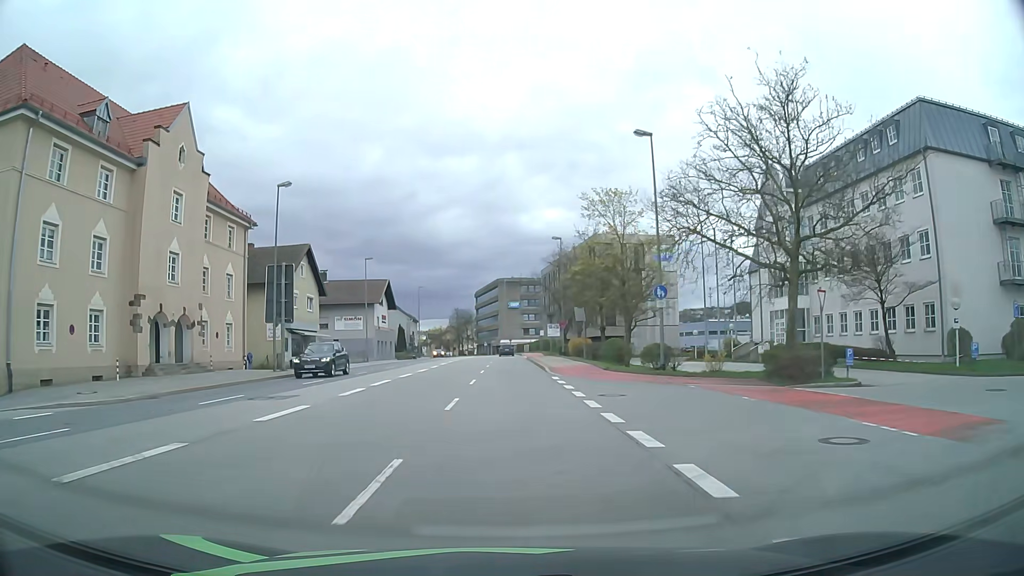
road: primary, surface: asphalt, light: Day
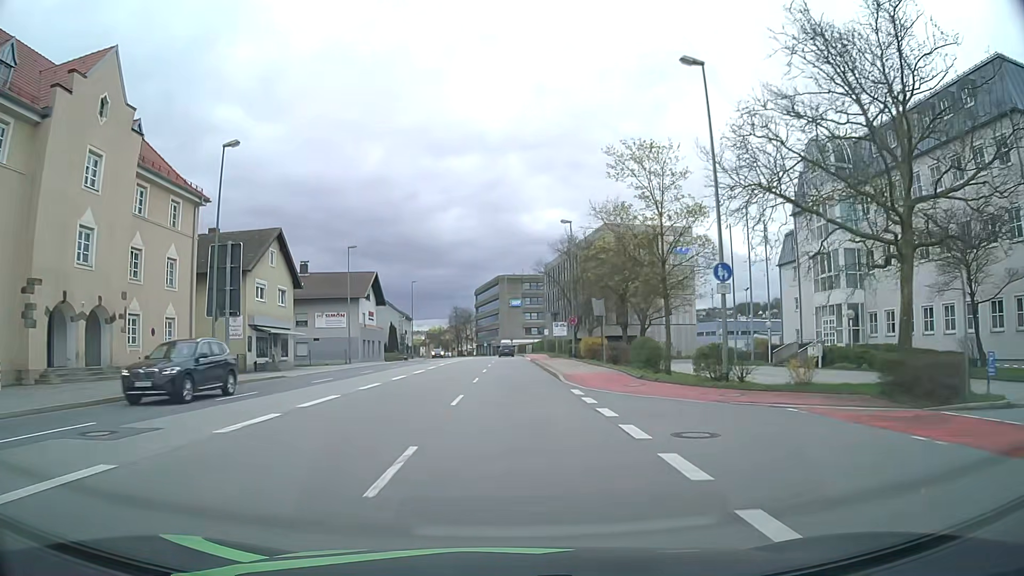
(0.0, +8.1) m; 0°
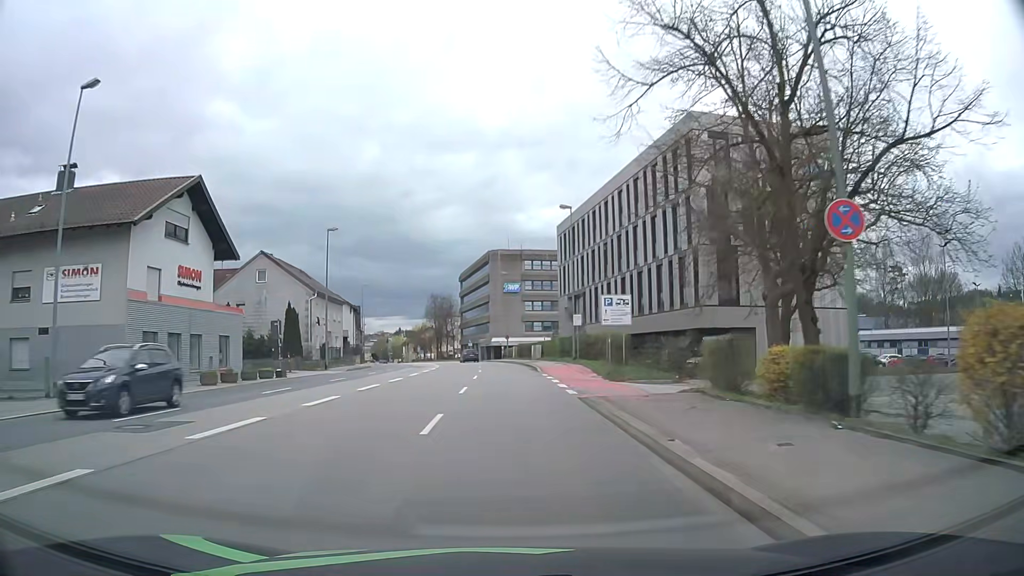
(+0.1, +41.1) m; +1°
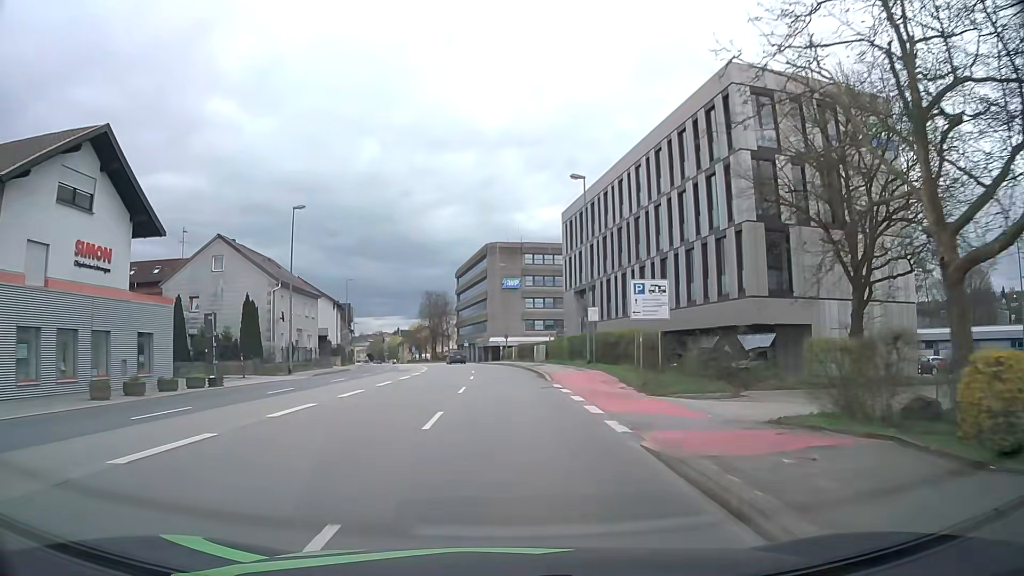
(0.0, +8.2) m; 0°
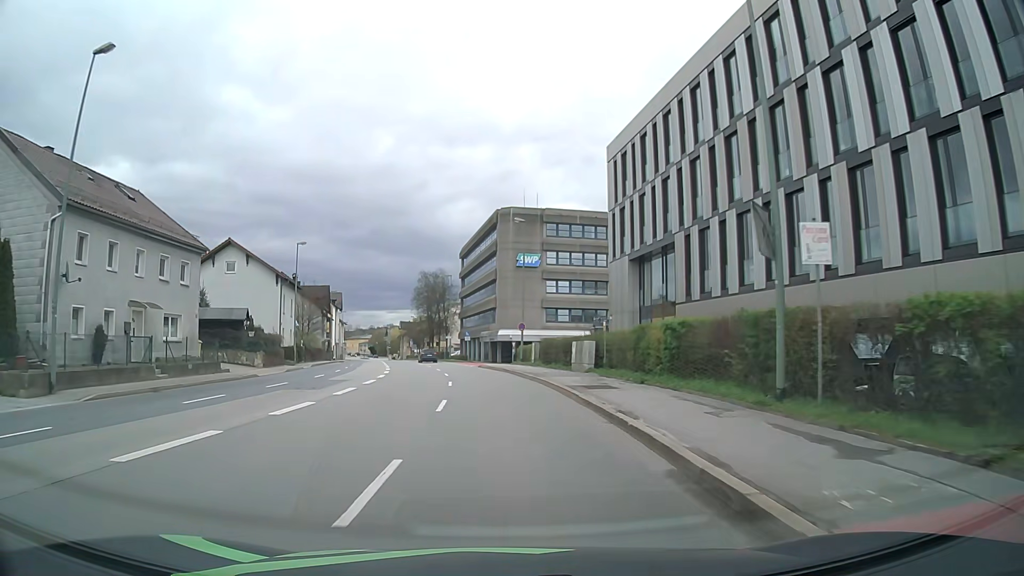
(-0.2, +24.1) m; -1°
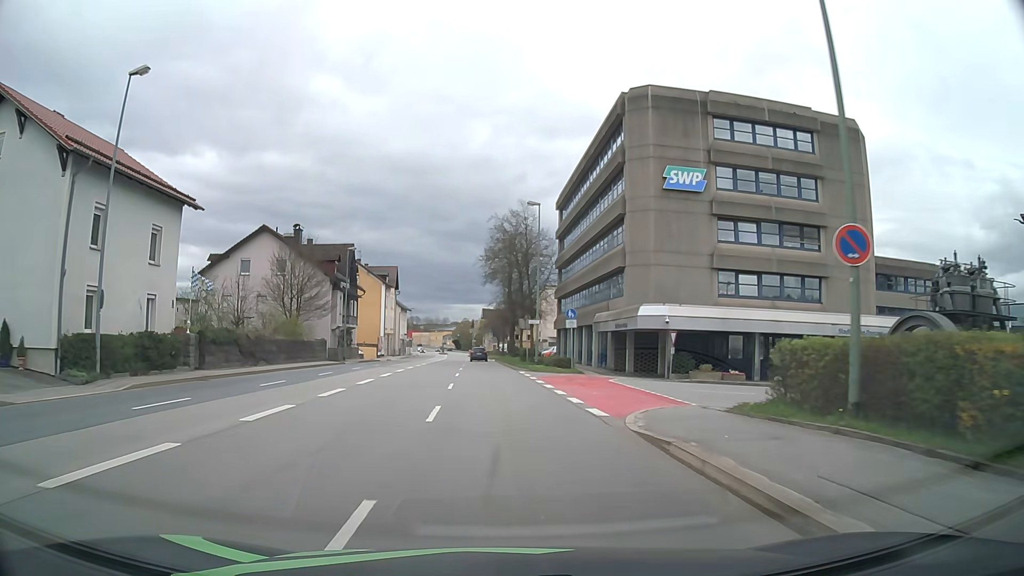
(-2.2, +38.2) m; -7°
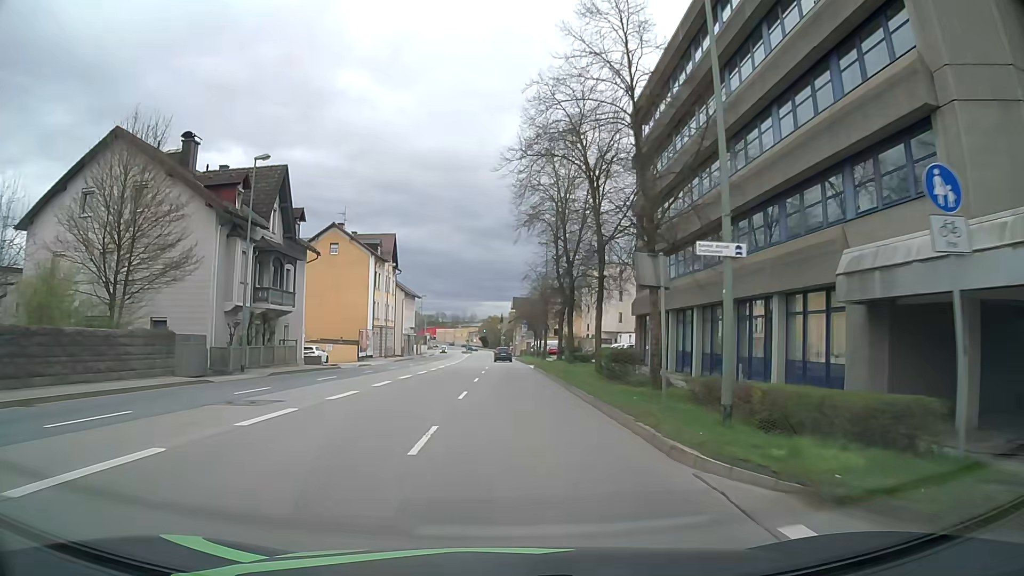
(-1.3, +30.7) m; -3°
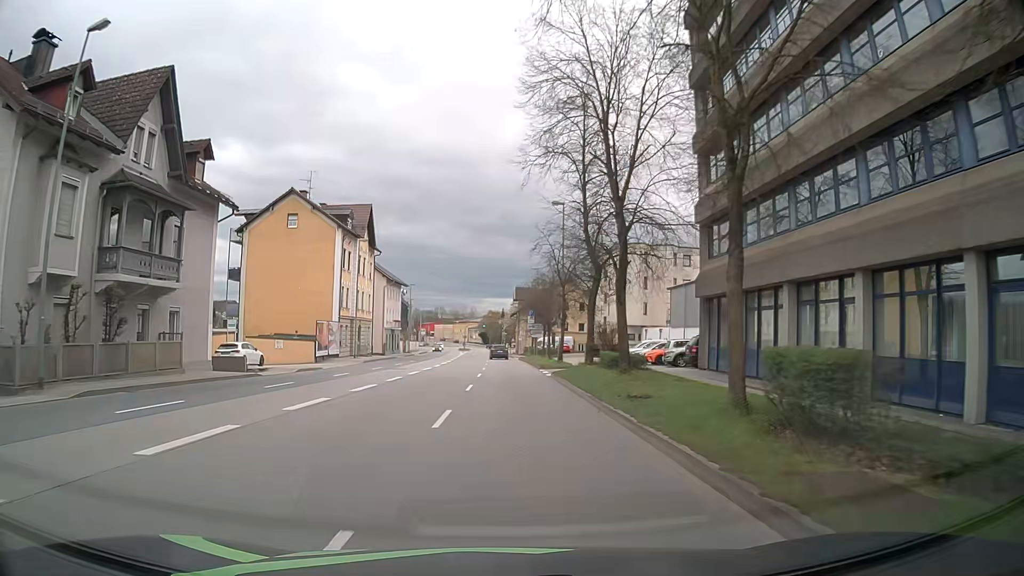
(0.0, +15.4) m; -1°
(0, +10) (0, +20) (0, +30) (+1, +40) (+1, +50) (+1, +60) (0, +70) (0, +80) (0, +90) (-1, +100) m
